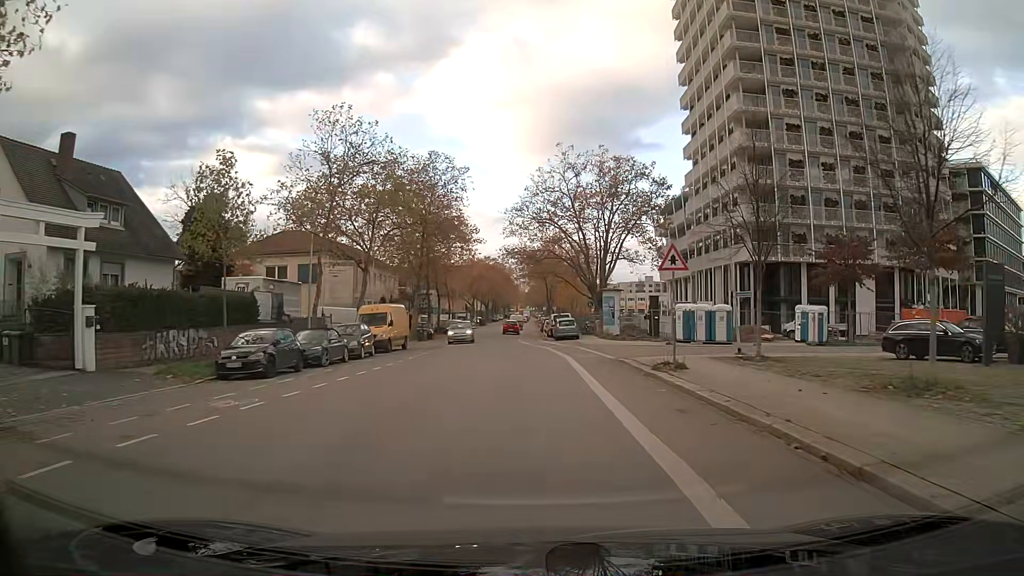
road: tertiary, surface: asphalt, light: Day
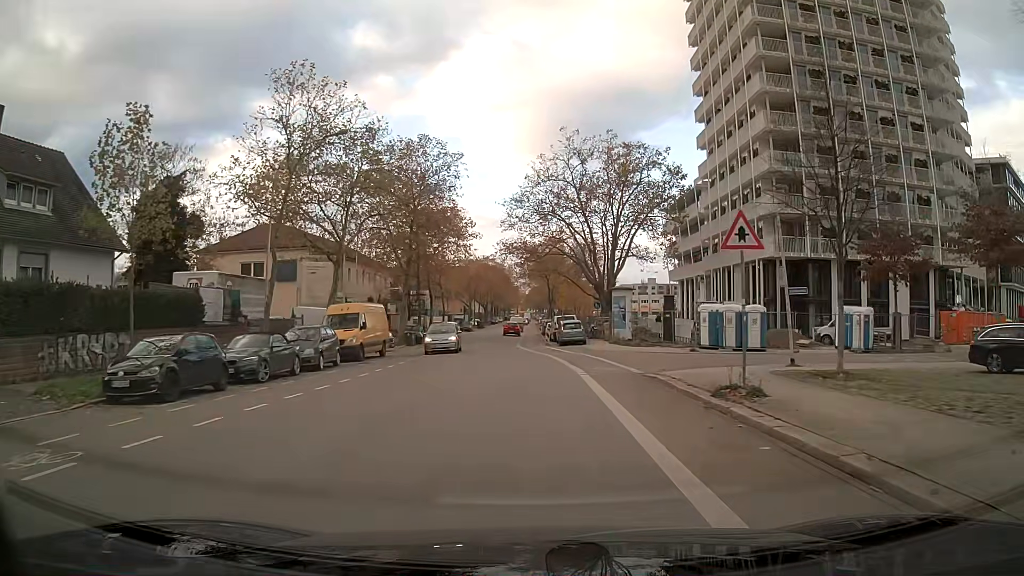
(0.0, +6.0) m; -1°
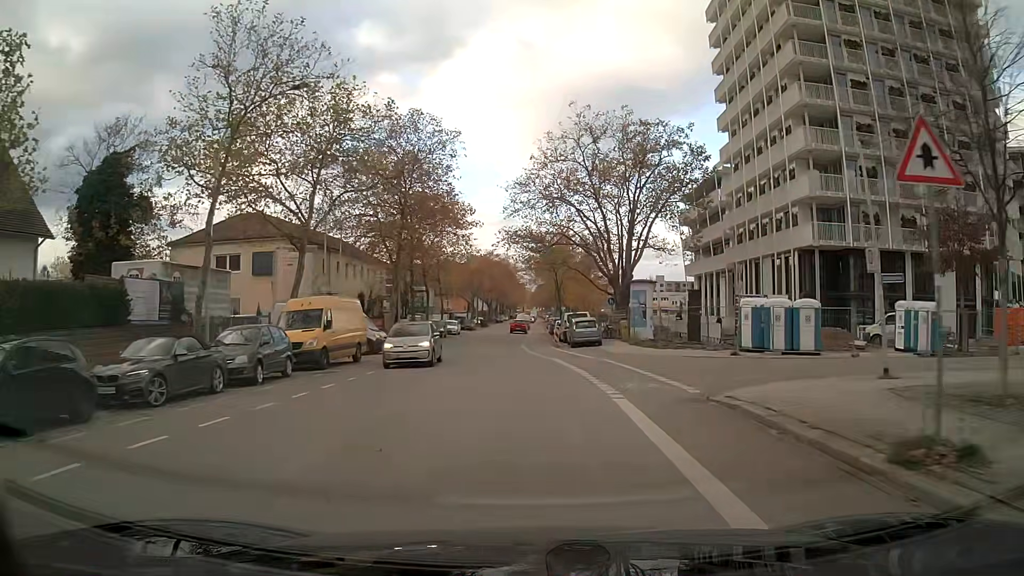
(0.0, +6.2) m; -1°
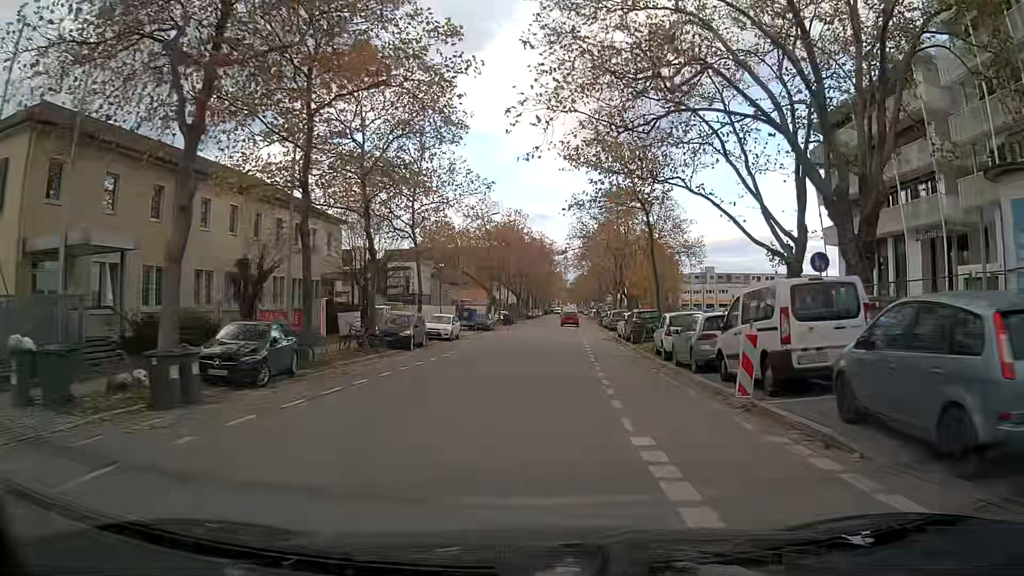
(-1.1, +32.7) m; -2°
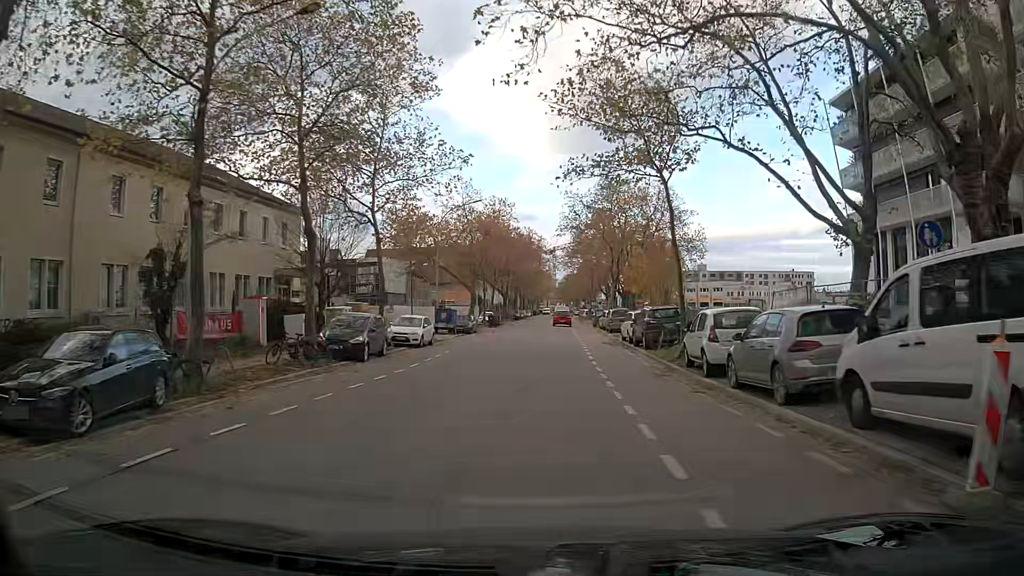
(0.0, +6.7) m; +1°
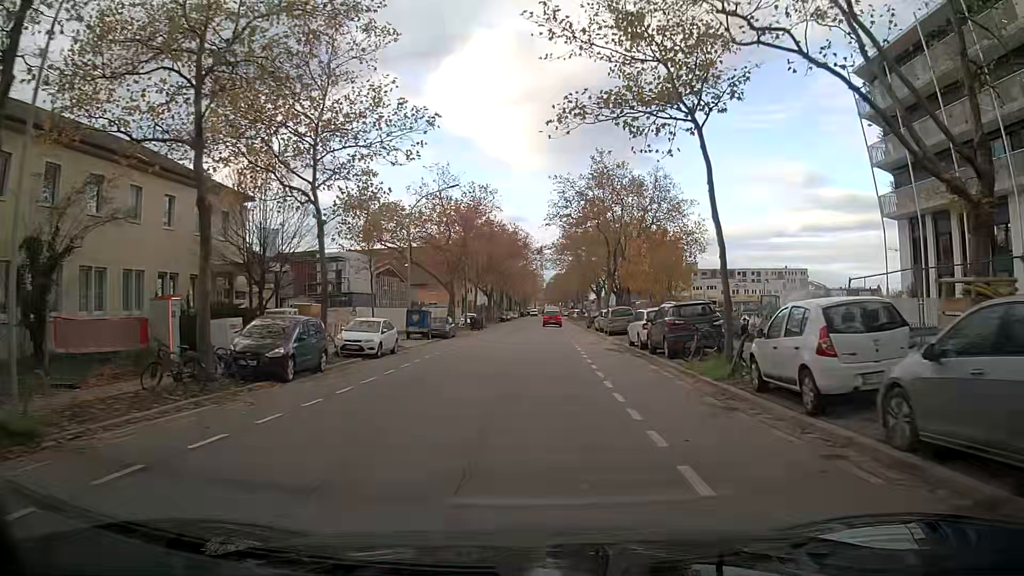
(+0.1, +6.6) m; +1°
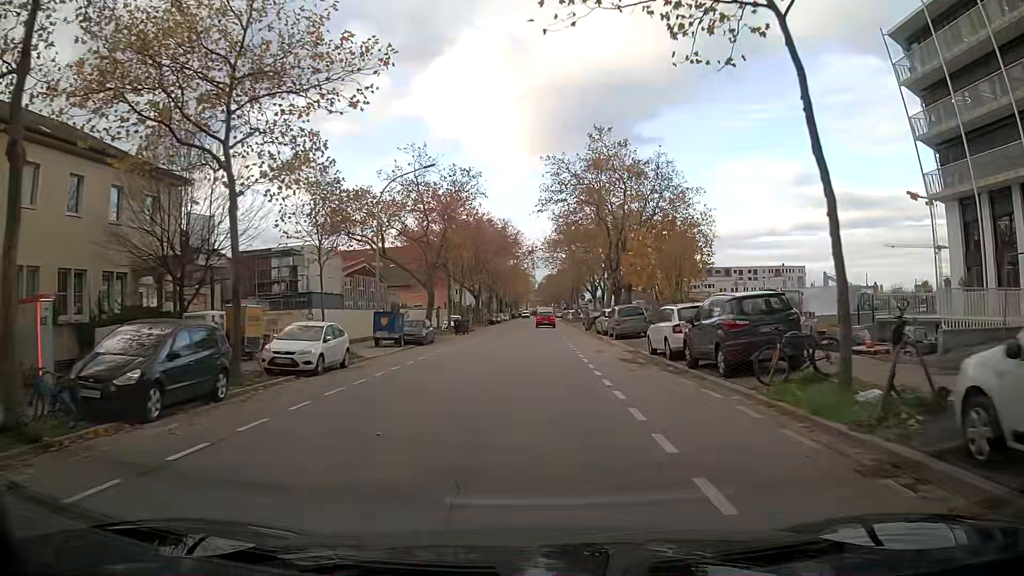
(+0.1, +6.6) m; +1°
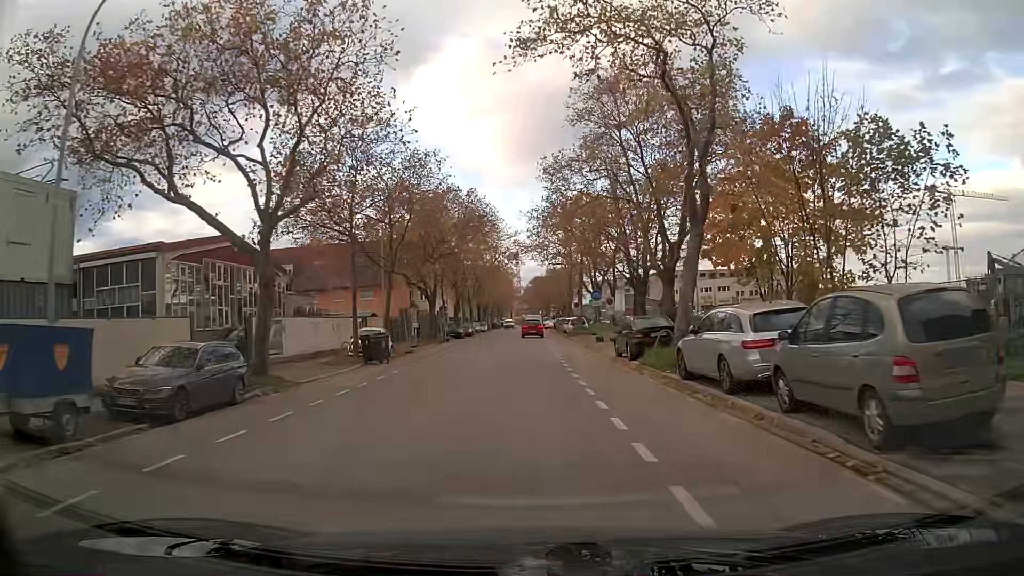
(+0.1, +26.3) m; 0°
(0, +10) (0, +20) (0, +30) (0, +40) (0, +50) (0, +60) (0, +70) (-1, +80) (-1, +90) (-1, +100) m
